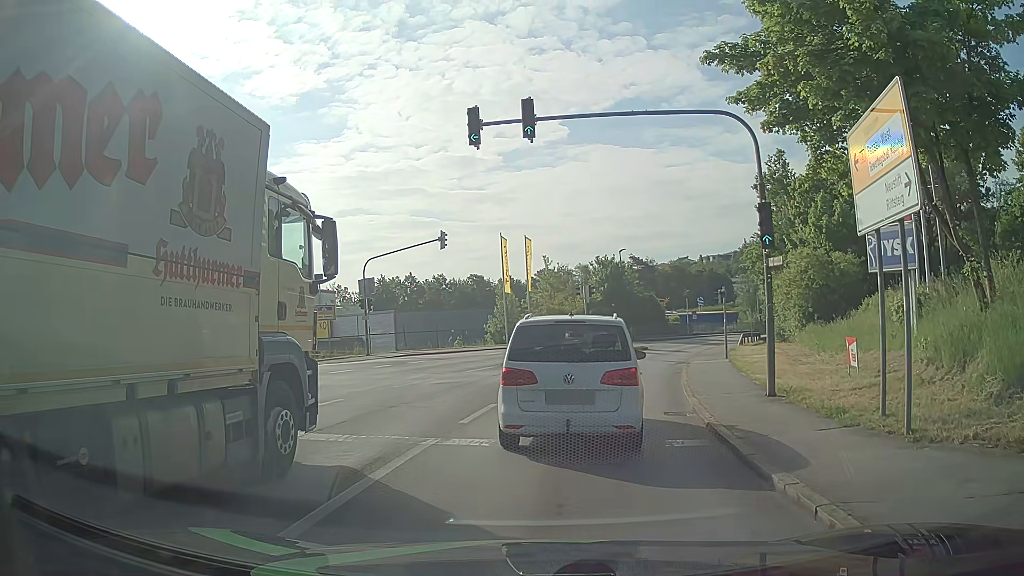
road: tertiary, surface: asphalt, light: Day
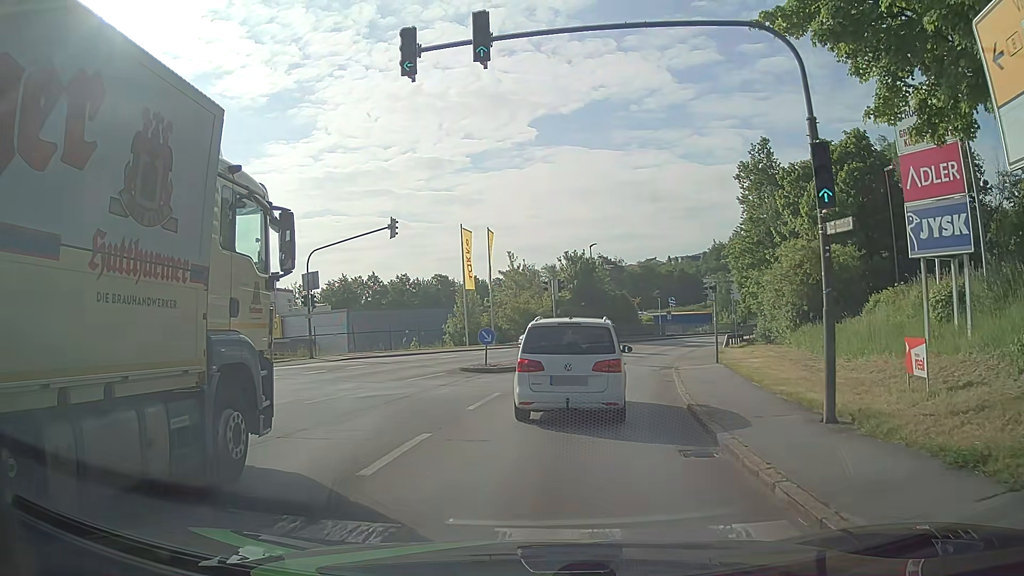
(0.0, +4.5) m; +2°
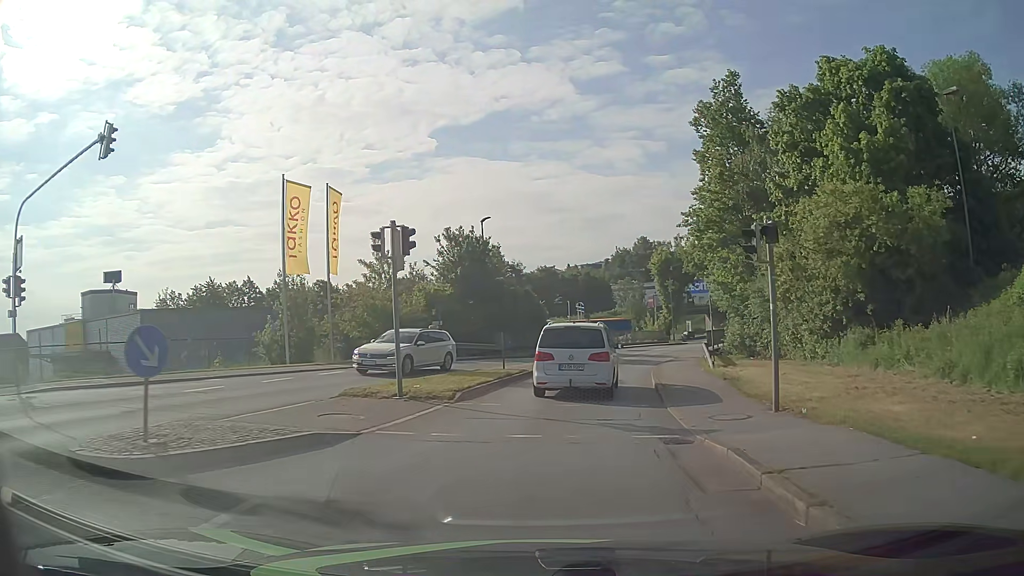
(+1.0, +16.6) m; +8°
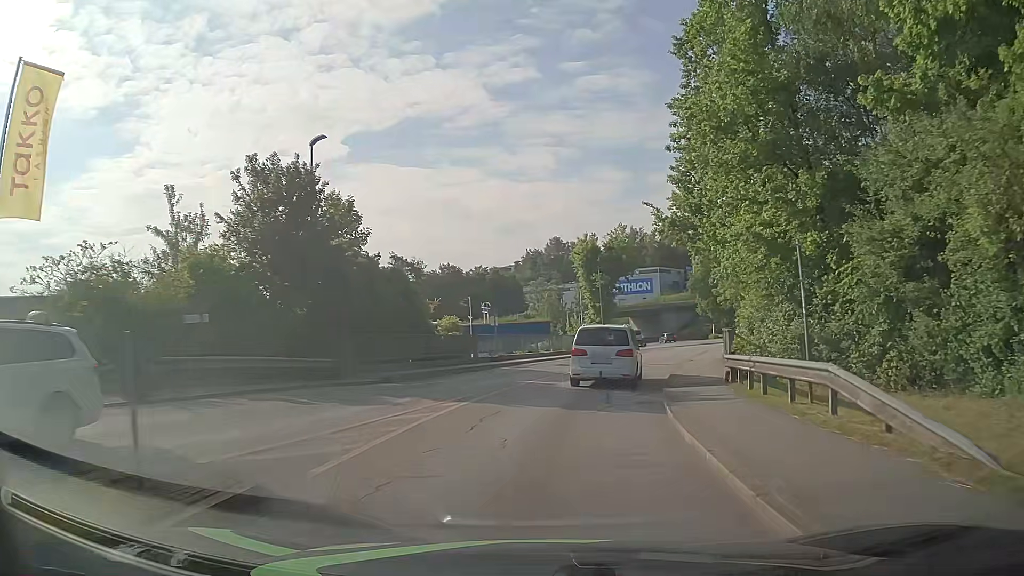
(+0.9, +17.2) m; +7°
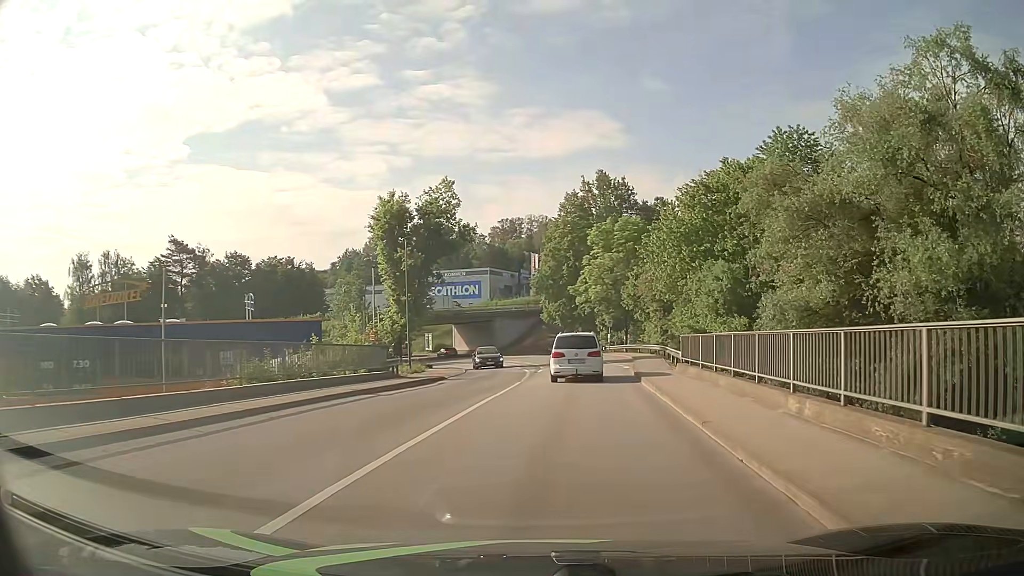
(+3.1, +25.5) m; +15°
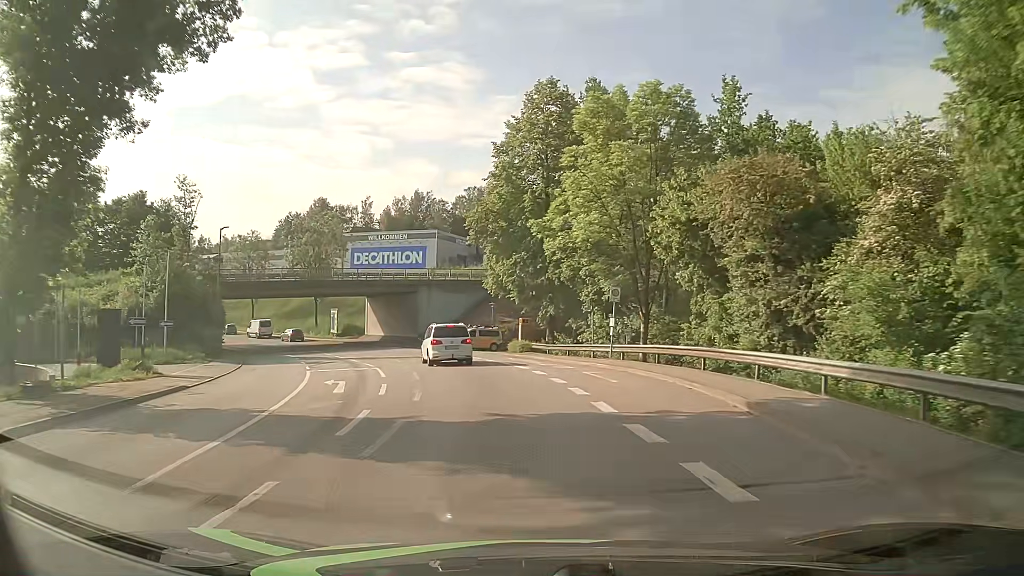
(+2.5, +34.9) m; +3°
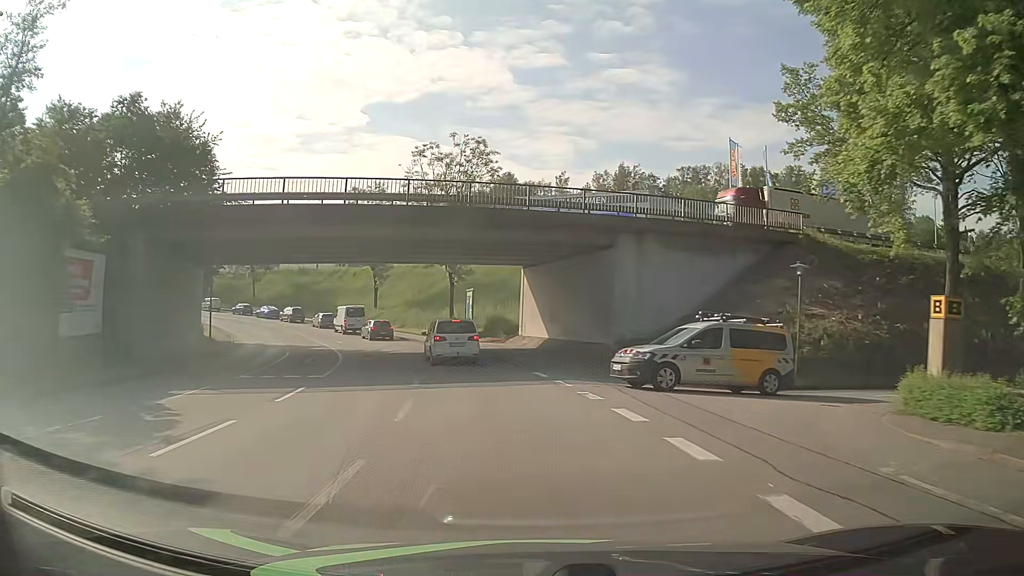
(-4.8, +33.5) m; -17°
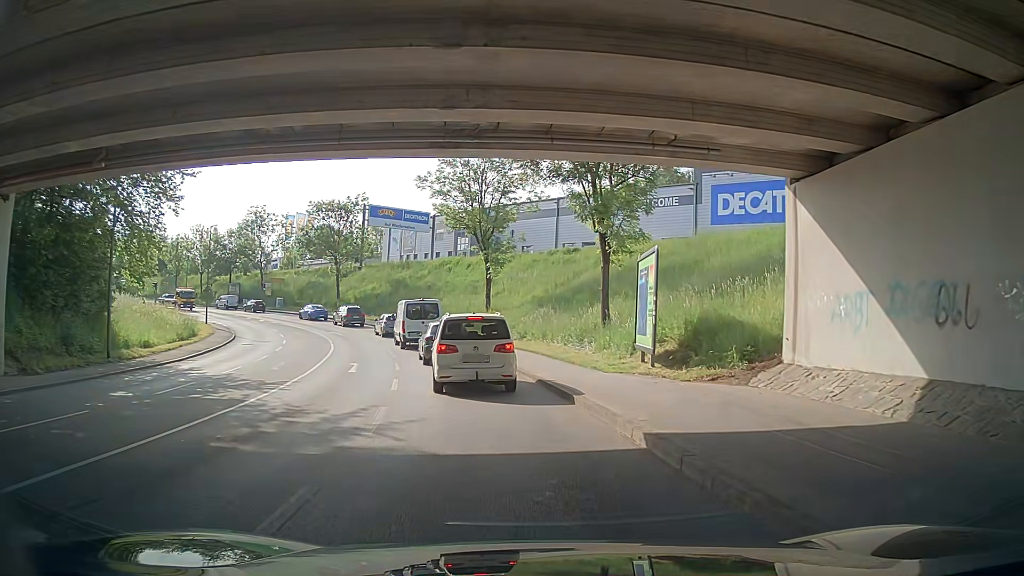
(-2.8, +25.0) m; -12°
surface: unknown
(-1, +10) (-2, +20) (-5, +29) (-8, +39) (-12, +48) (-17, +57) (-23, +65) (-30, +72) (-38, +78) (-46, +85) m
